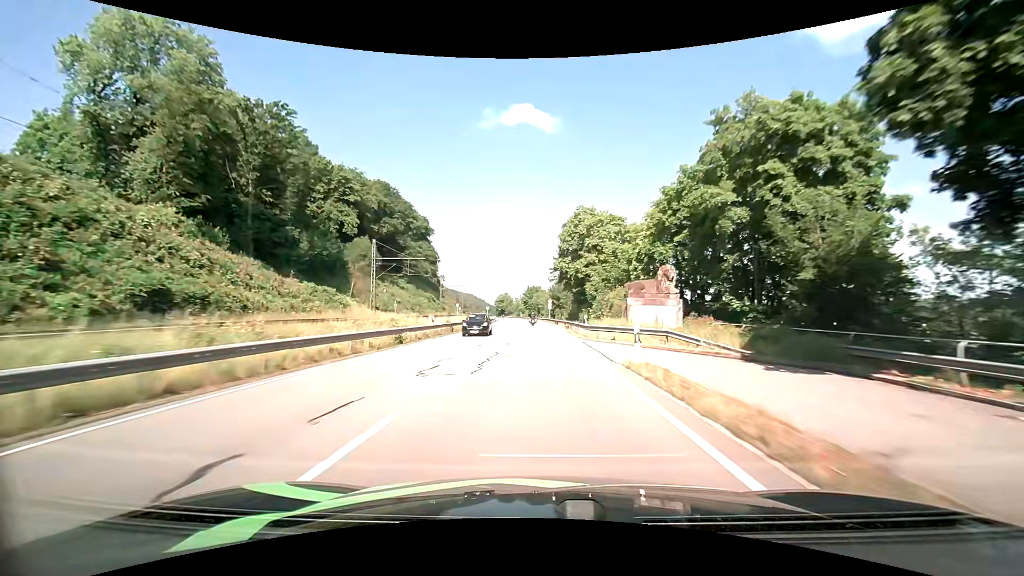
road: primary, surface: asphalt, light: Day
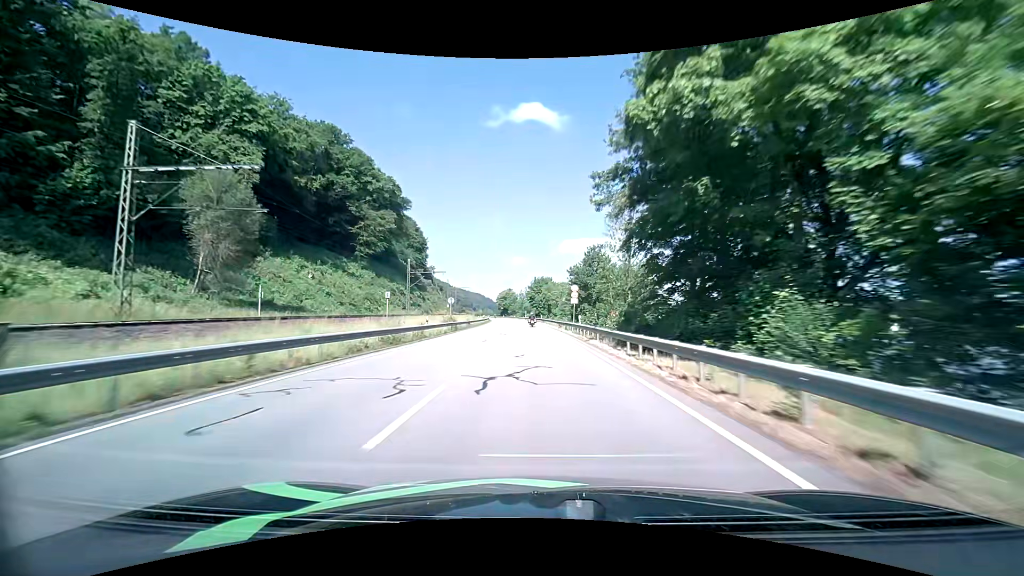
(-0.5, +45.1) m; -1°
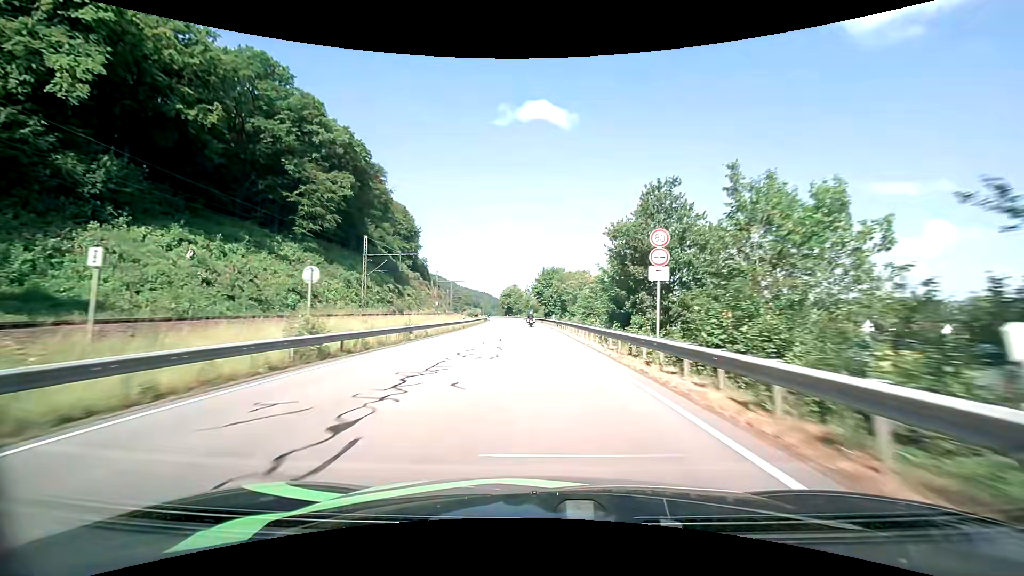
(-0.2, +29.6) m; -1°
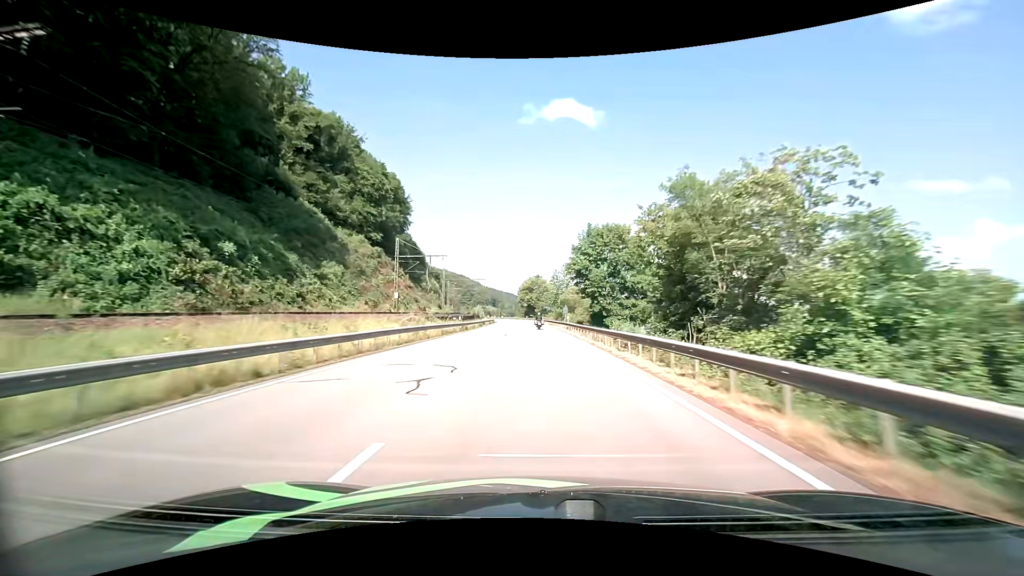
(-1.6, +57.6) m; -3°
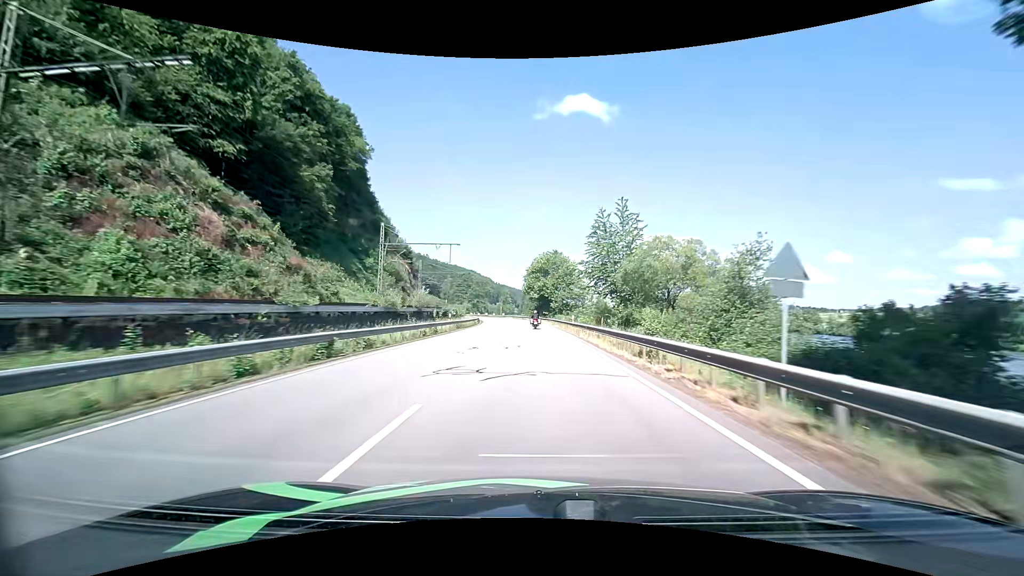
(-0.9, +57.6) m; -2°
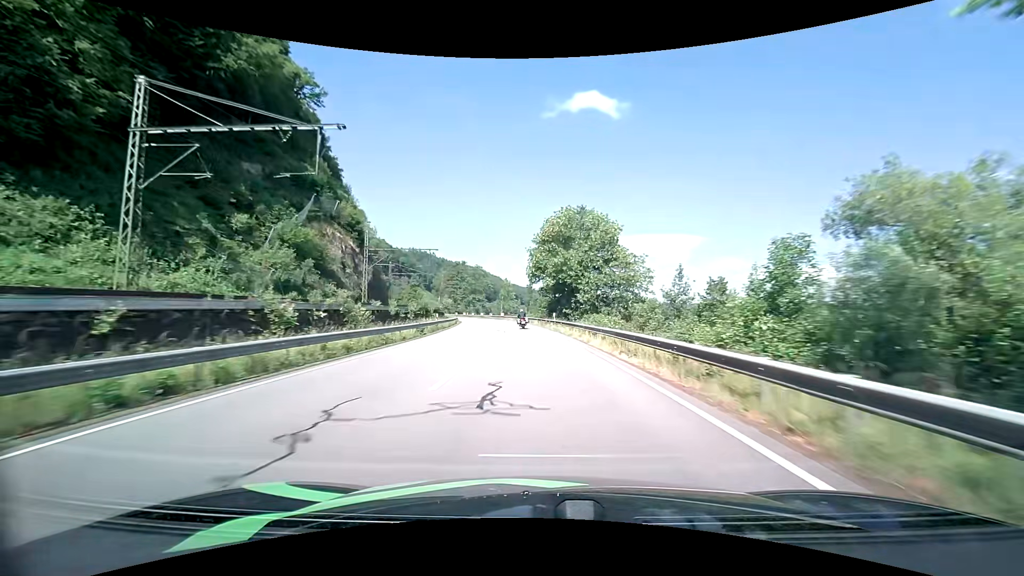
(-0.4, +42.1) m; -1°
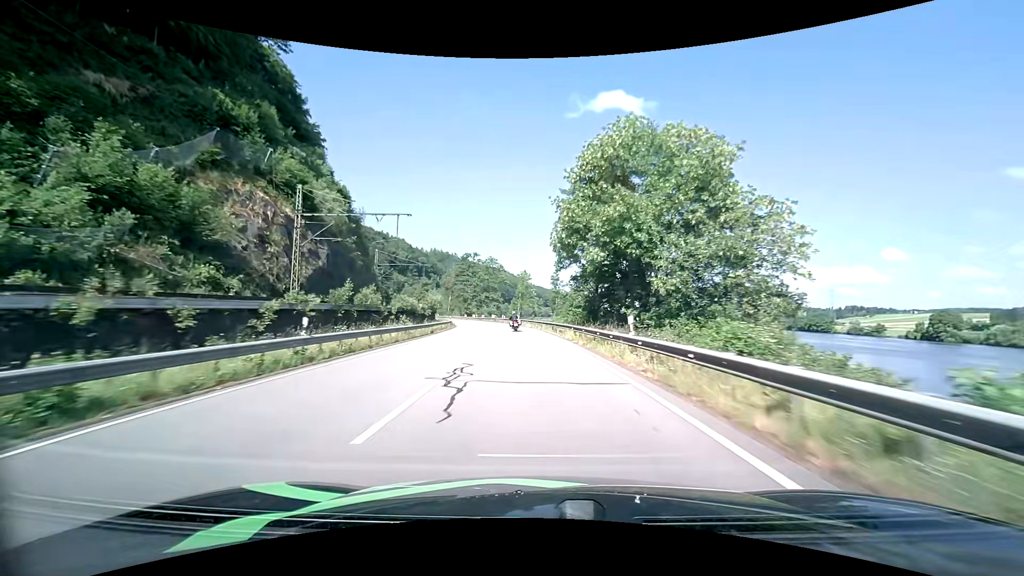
(-0.7, +27.2) m; -3°
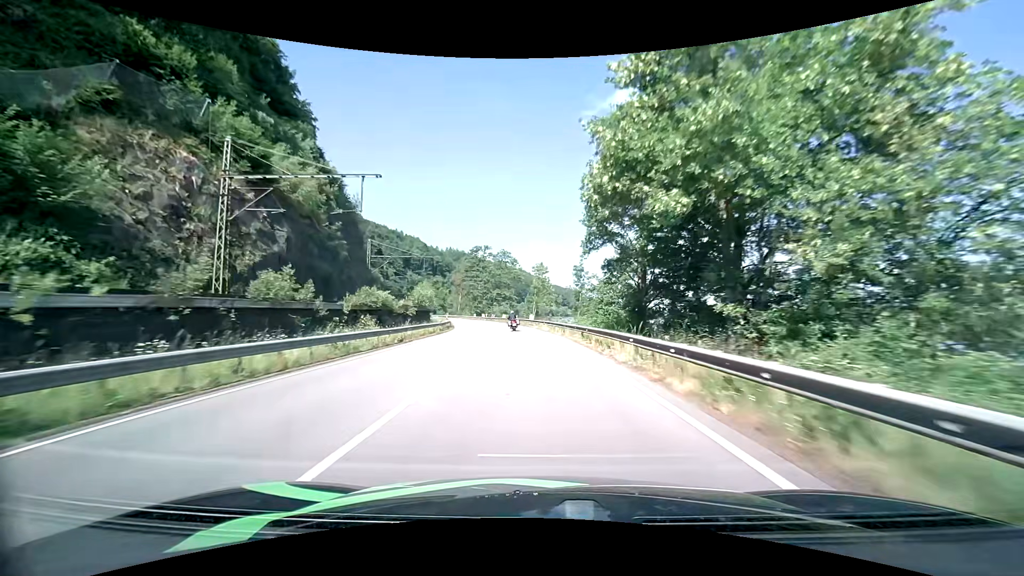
(-0.2, +13.4) m; -2°
(0, +10) (-1, +20) (-1, +30) (-2, +40) (-3, +50) (-5, +60) (-7, +70) (-9, +79) (-12, +89) (-14, +99) m
